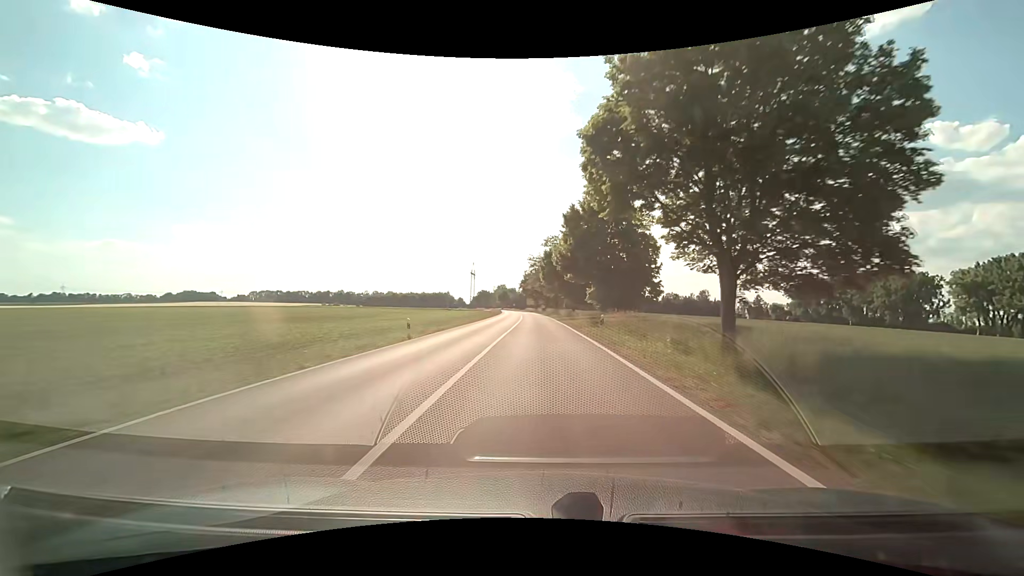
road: secondary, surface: asphalt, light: Day
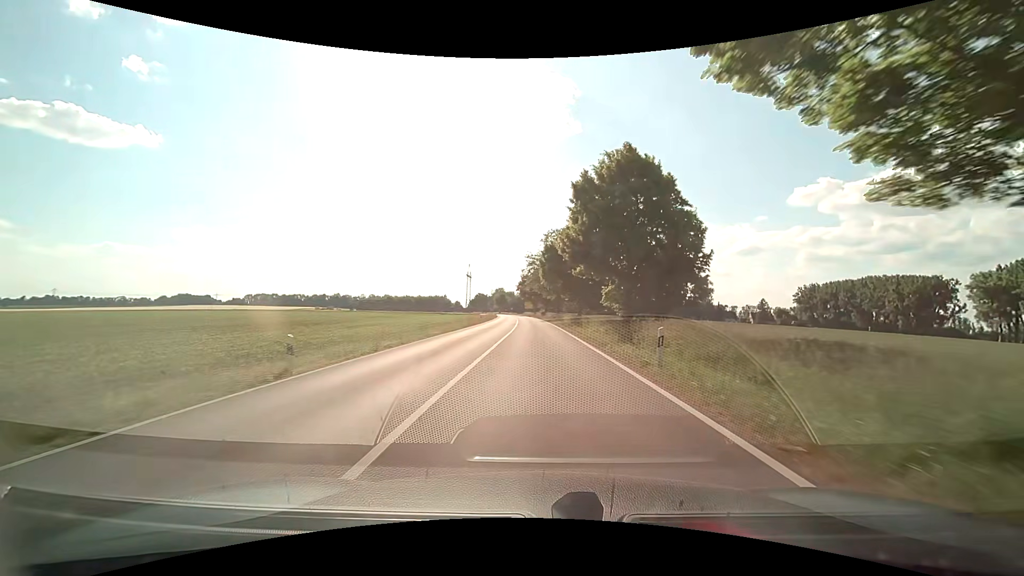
(0.0, +10.8) m; 0°
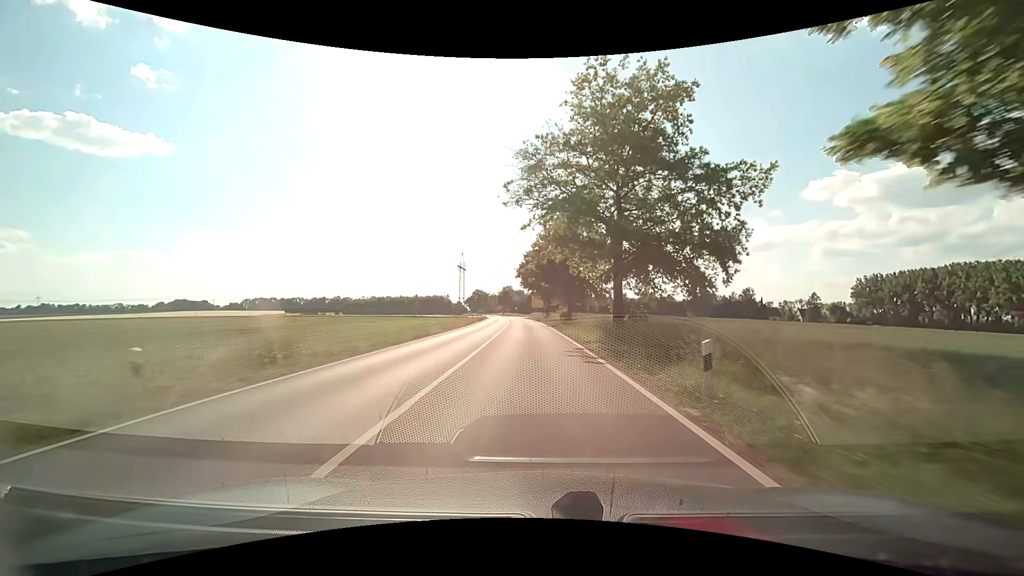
(-0.2, +52.2) m; -1°
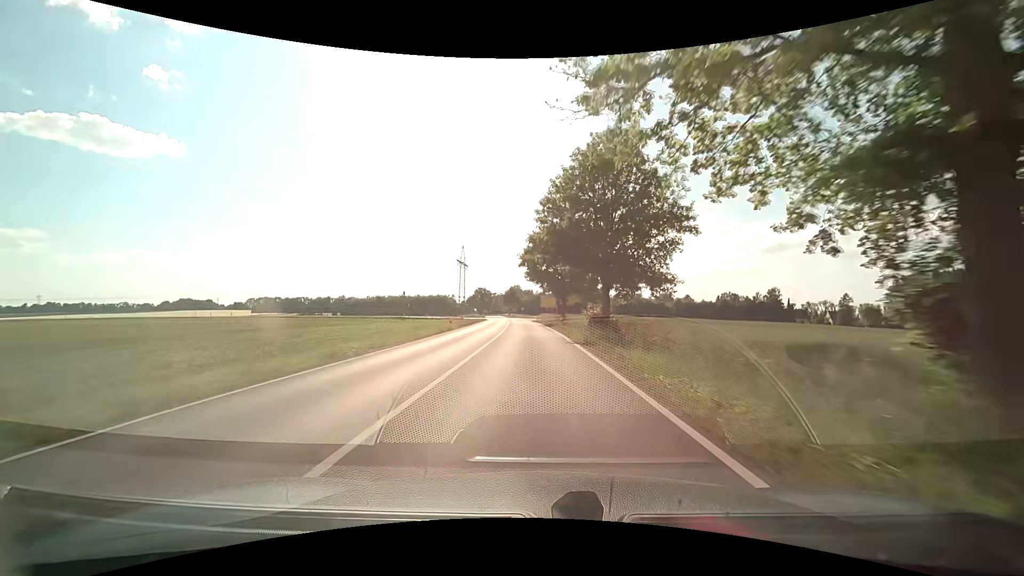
(-0.2, +20.9) m; -1°
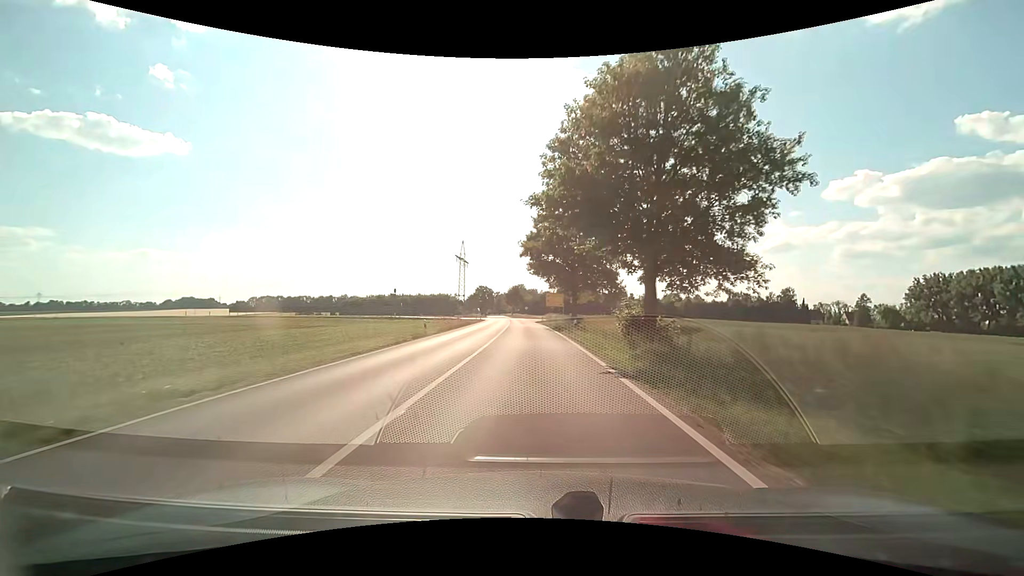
(0.0, +10.5) m; 0°
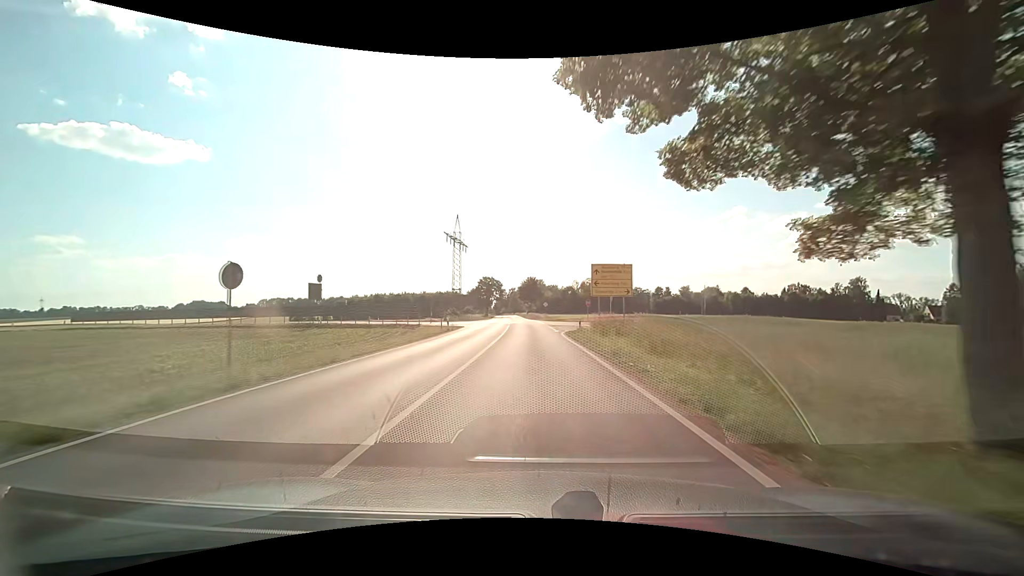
(-0.8, +42.1) m; -2°
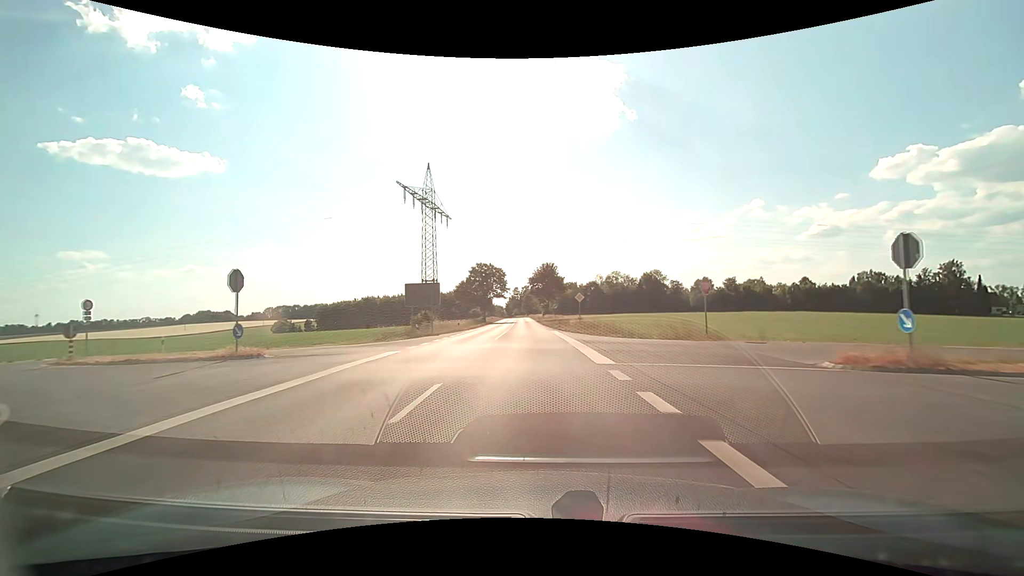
(-0.8, +42.7) m; -2°
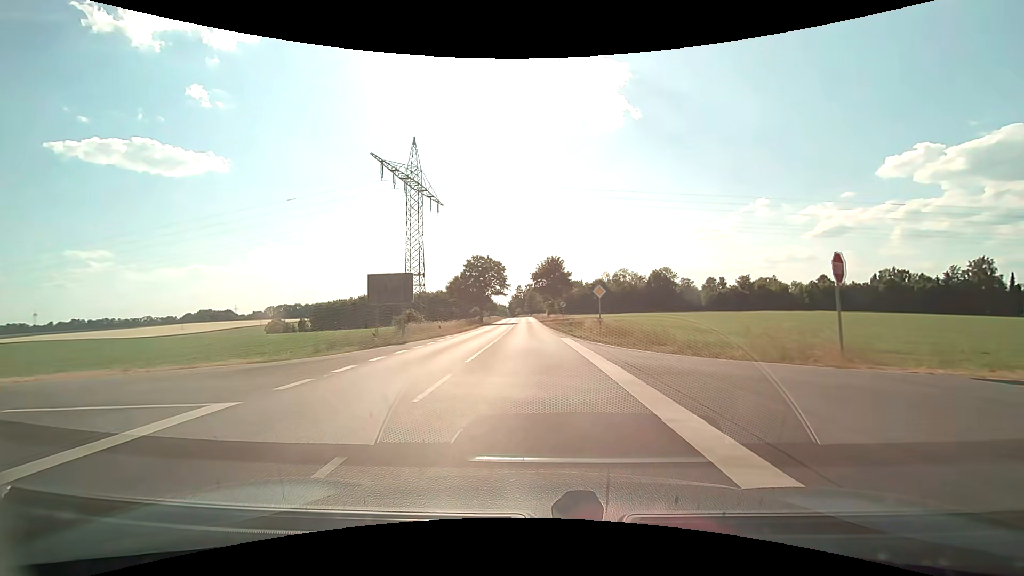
(0.0, +10.7) m; 0°
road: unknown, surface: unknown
(0, +10) (0, +20) (0, +30) (-1, +40) (-1, +50) (-1, +60) (-2, +70) (-2, +80) (-2, +90) (-2, +100) m
